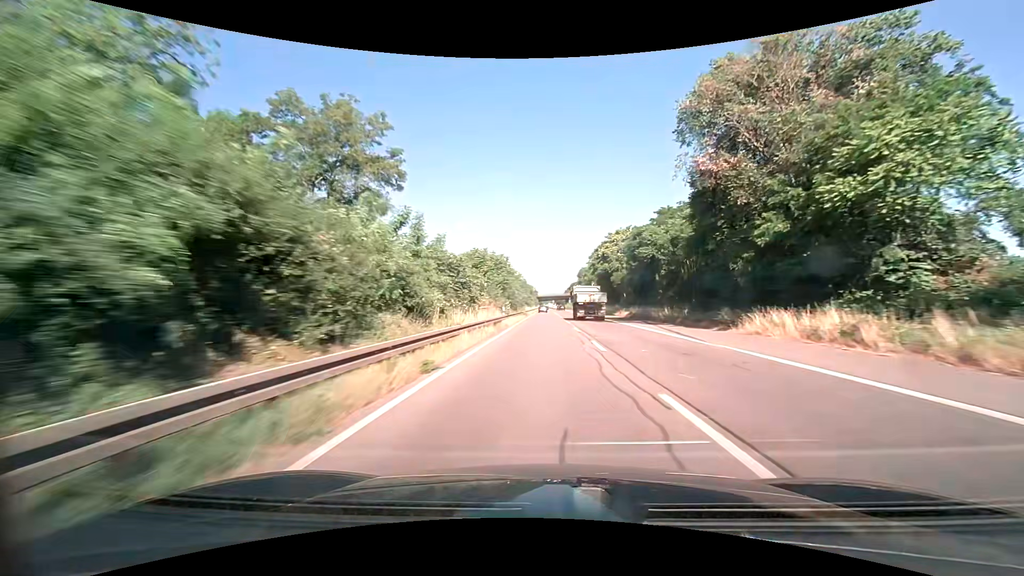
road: trunk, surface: asphalt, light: Day
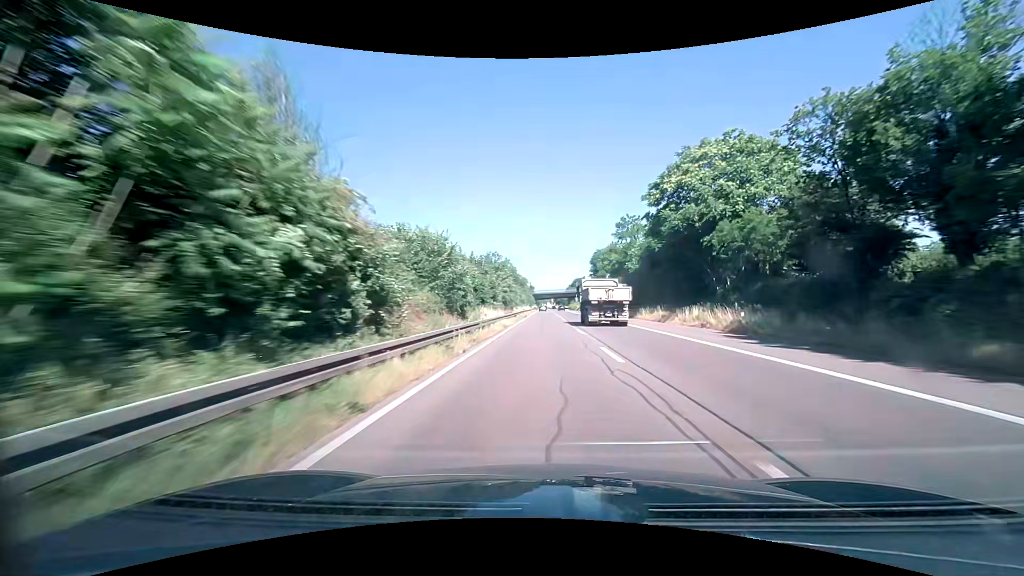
(+0.1, +60.2) m; 0°
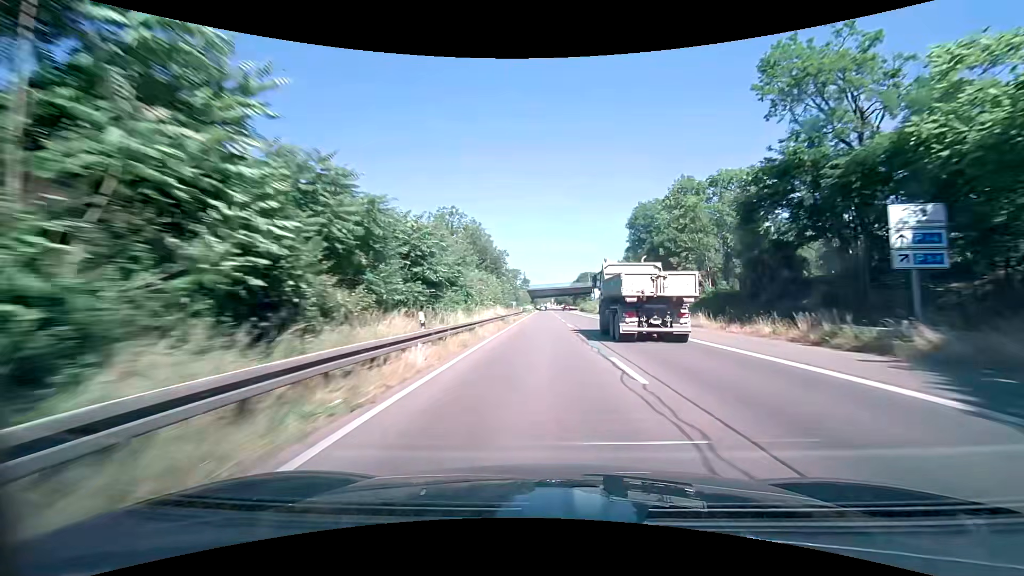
(+0.2, +60.7) m; 0°
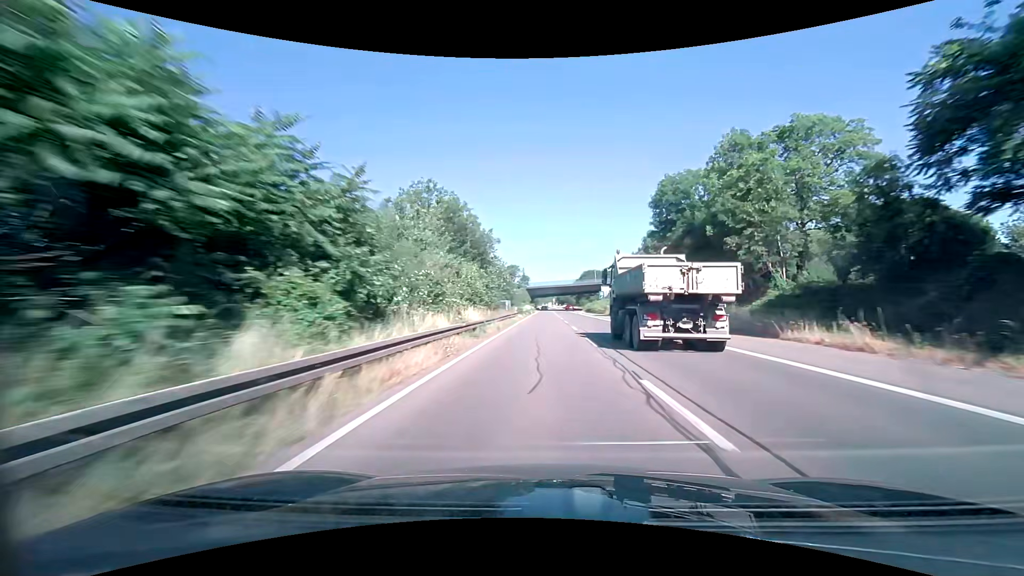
(0.0, +15.2) m; 0°
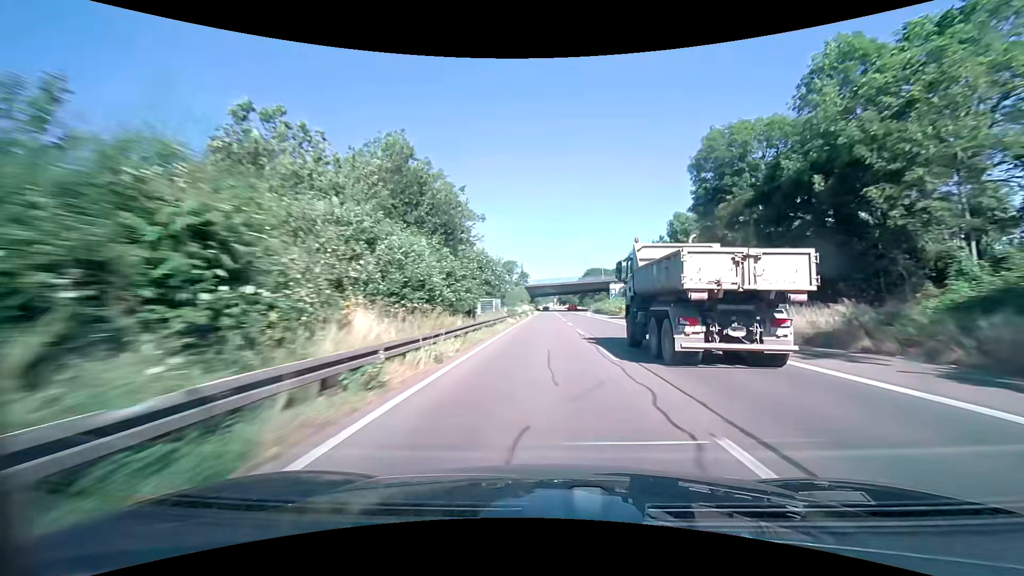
(0.0, +15.2) m; 0°
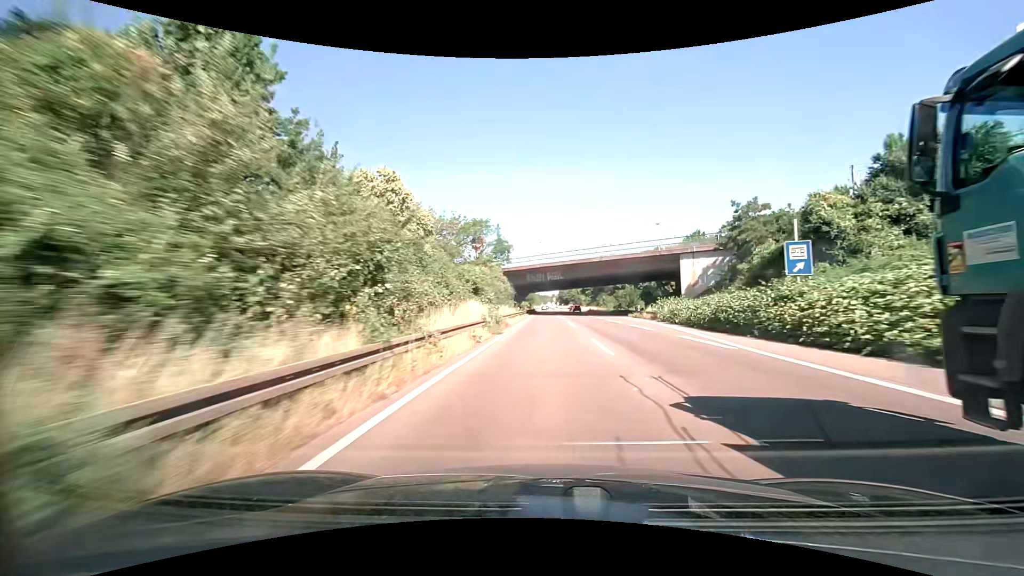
(+0.1, +60.8) m; 0°
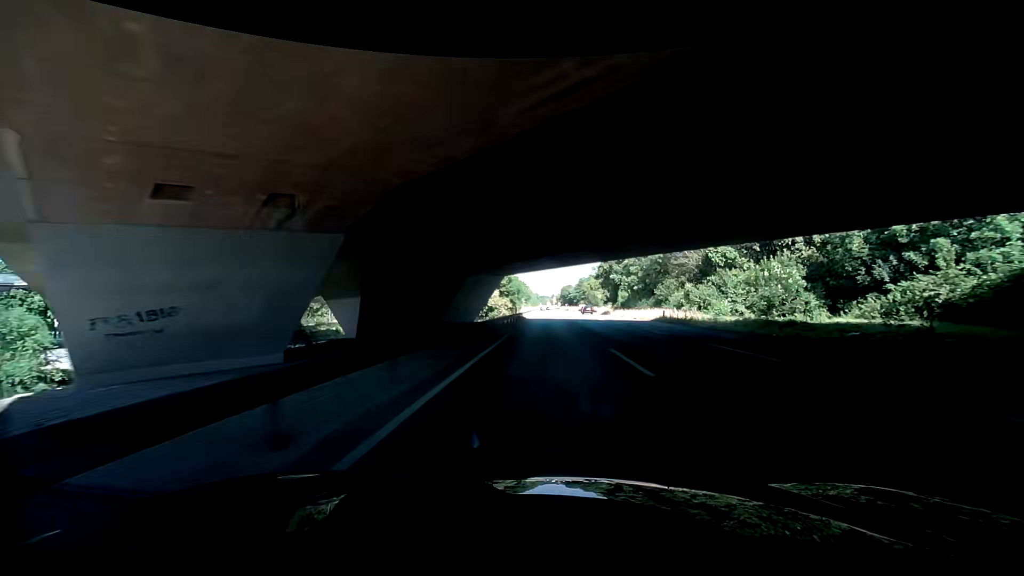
(-0.3, +75.3) m; -1°
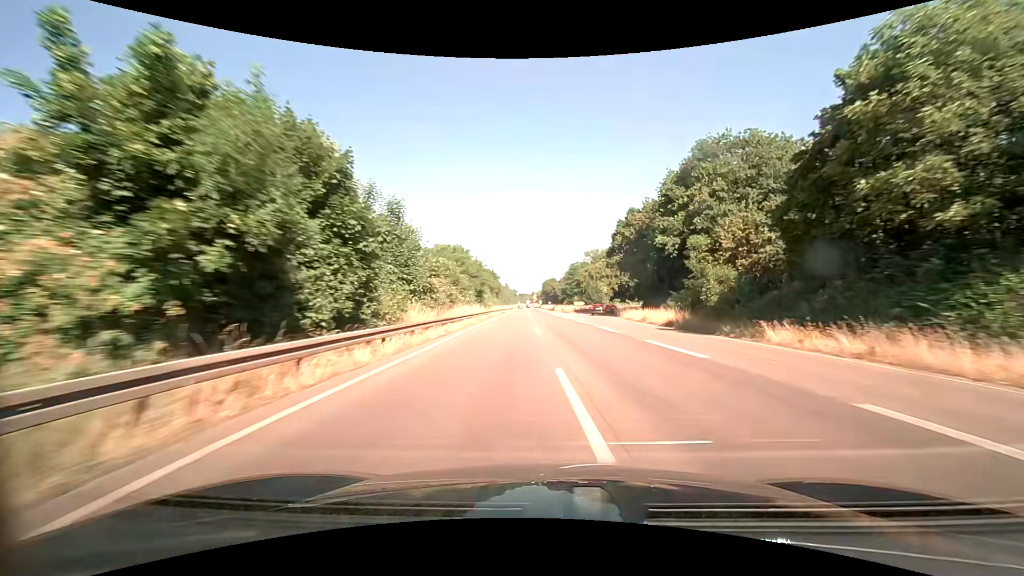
(+0.6, +60.0) m; +2°
